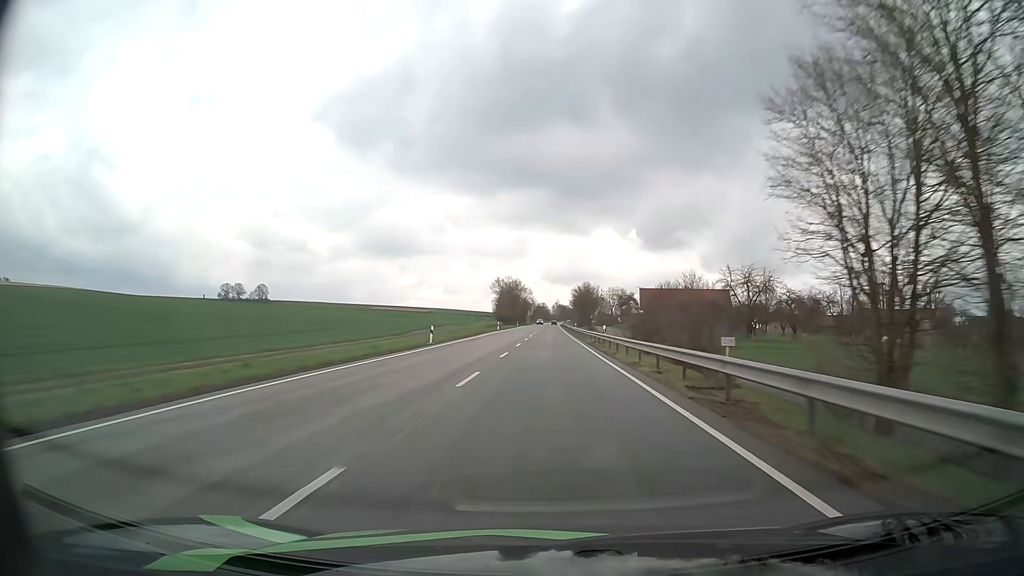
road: primary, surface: asphalt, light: Day
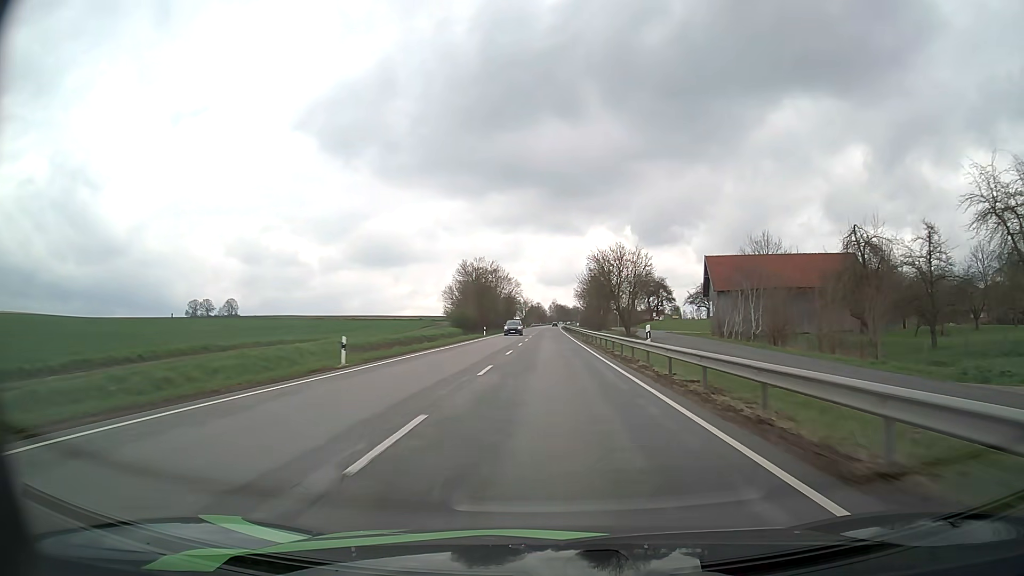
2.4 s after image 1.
(+0.4, +66.4) m; 0°
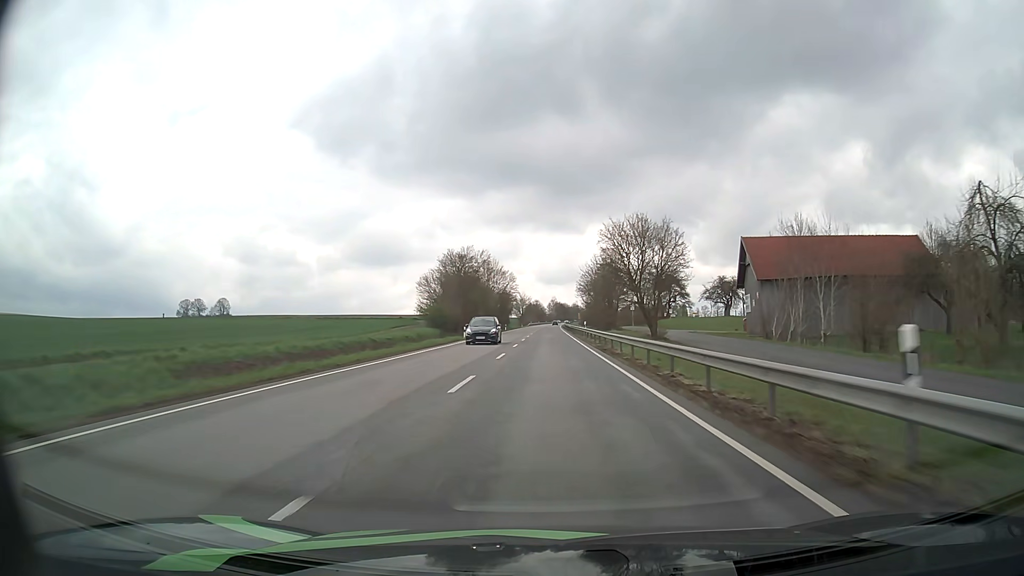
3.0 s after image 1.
(0.0, +16.6) m; 0°
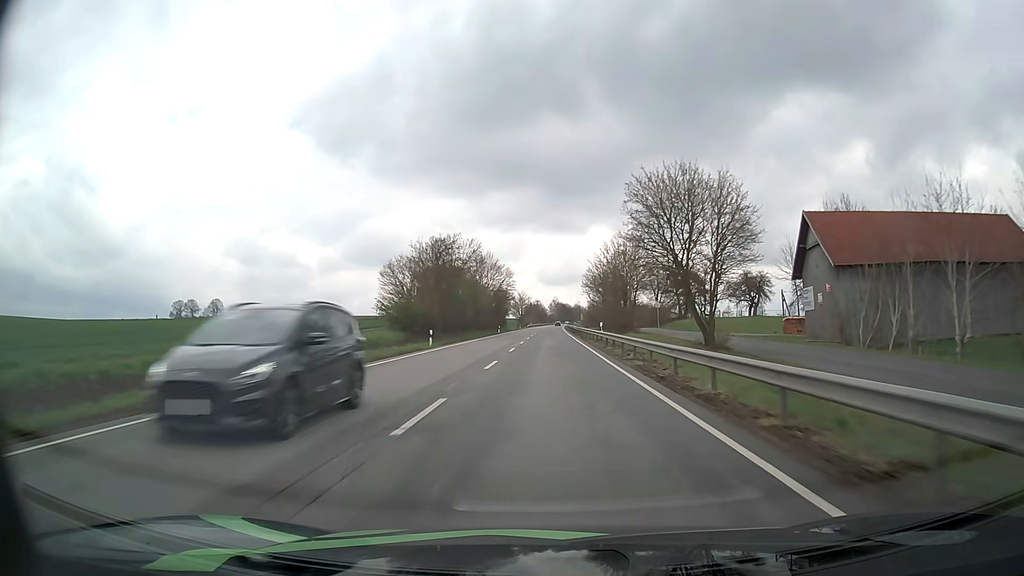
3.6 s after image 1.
(0.0, +16.6) m; 0°
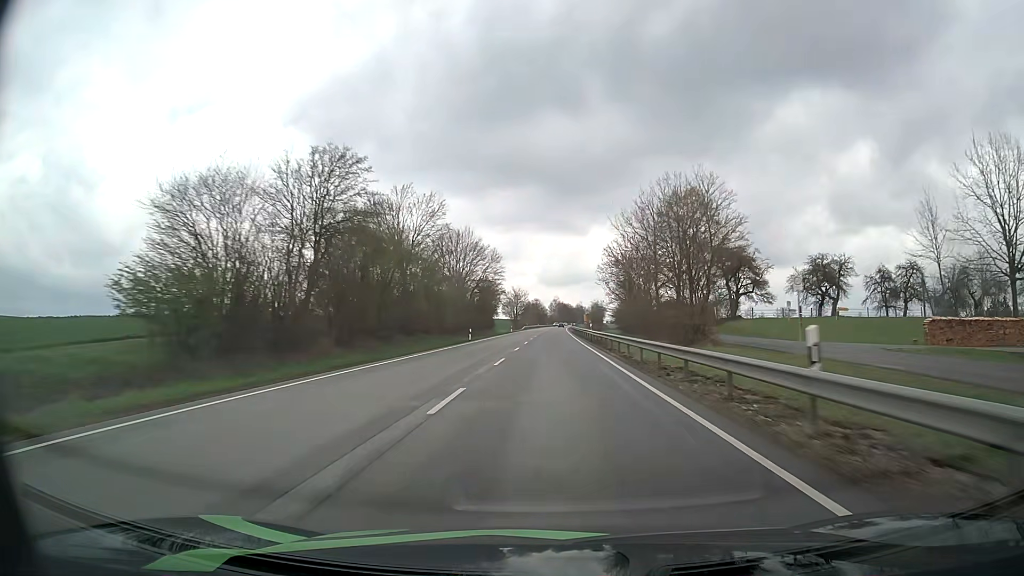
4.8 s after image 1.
(-0.1, +33.2) m; 0°
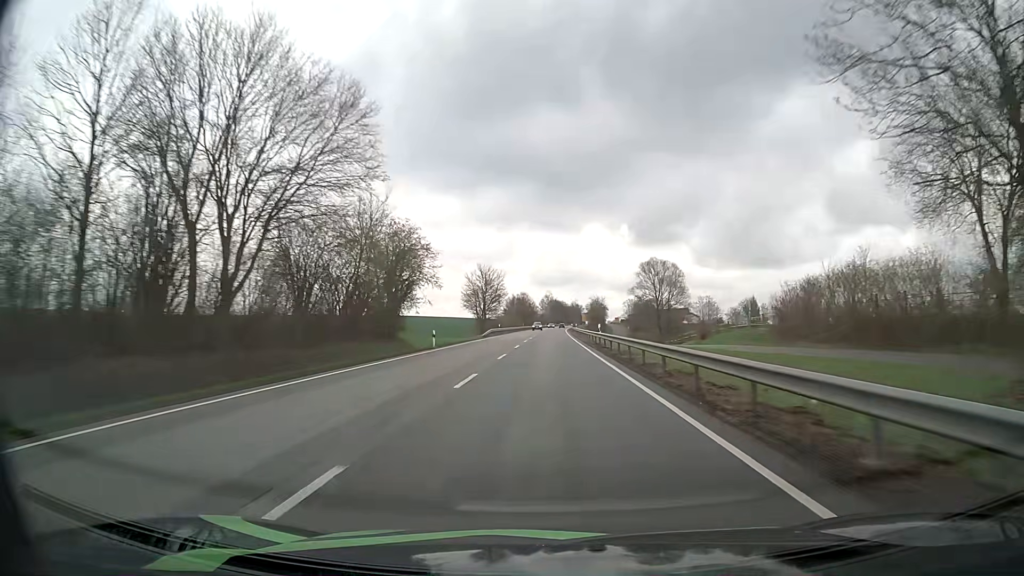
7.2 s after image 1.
(+0.5, +66.4) m; +1°
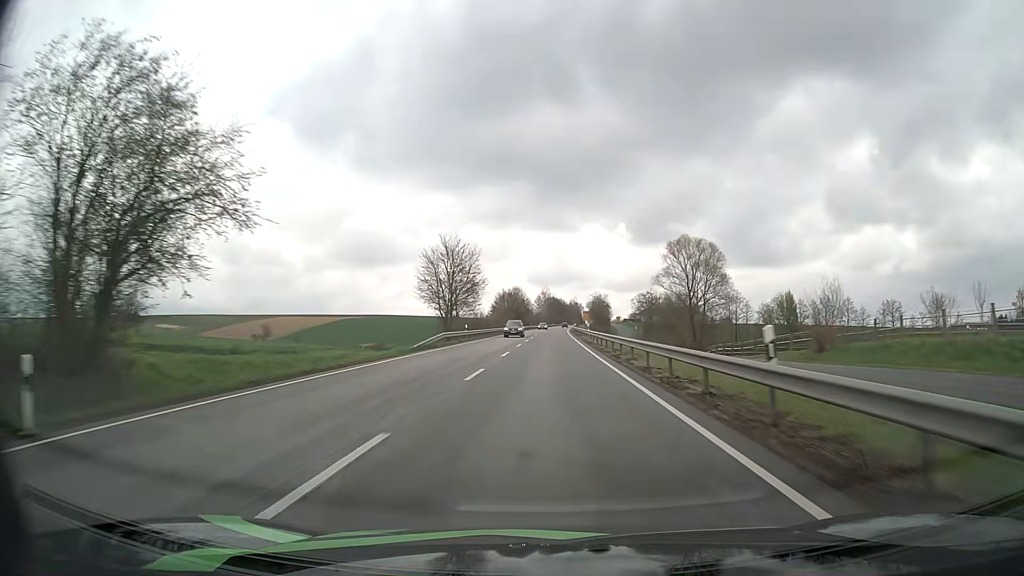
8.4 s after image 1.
(+0.1, +33.2) m; +1°
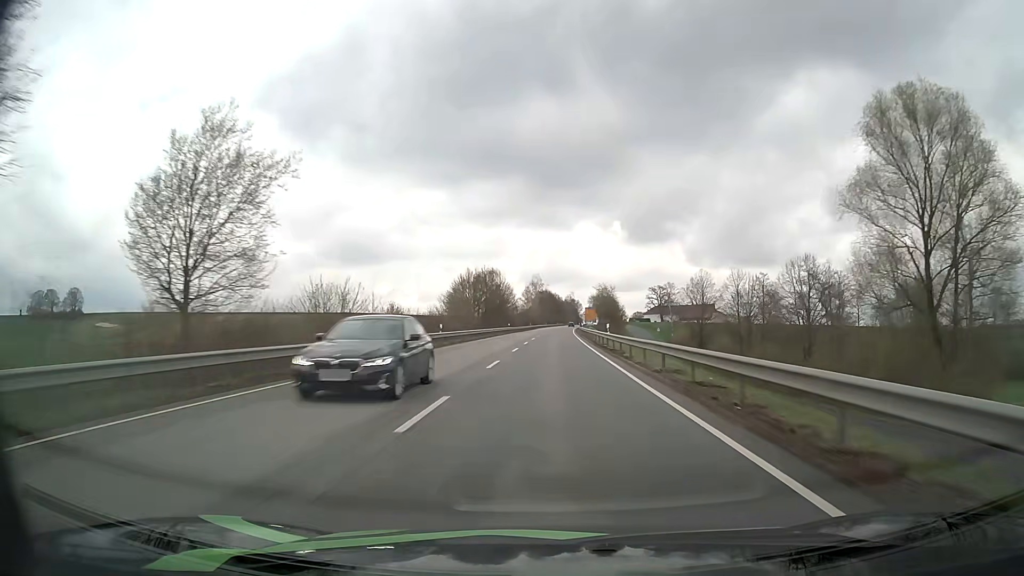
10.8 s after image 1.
(0.0, +66.4) m; 0°
(0, +10) (0, +20) (0, +30) (0, +40) (0, +50) (+1, +60) (+1, +70) (+1, +80) (+1, +90) (+2, +100) m
